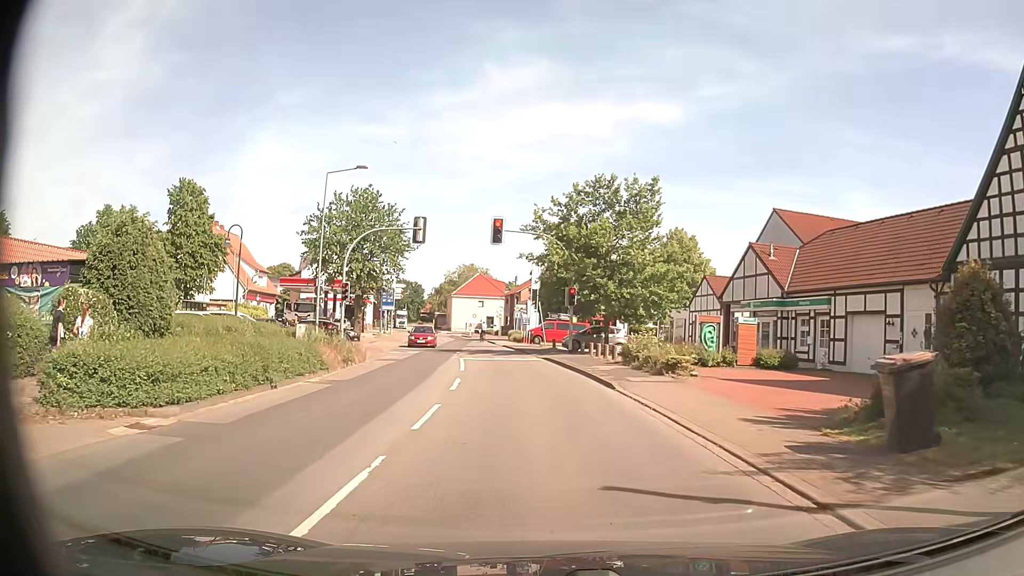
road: secondary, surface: asphalt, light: Day
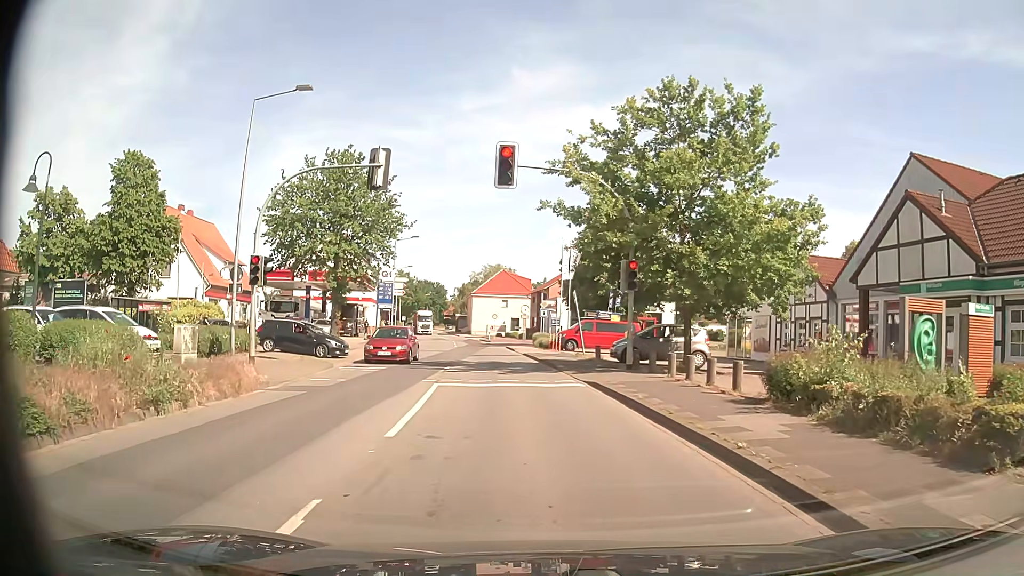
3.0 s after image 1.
(-0.2, +13.4) m; -2°
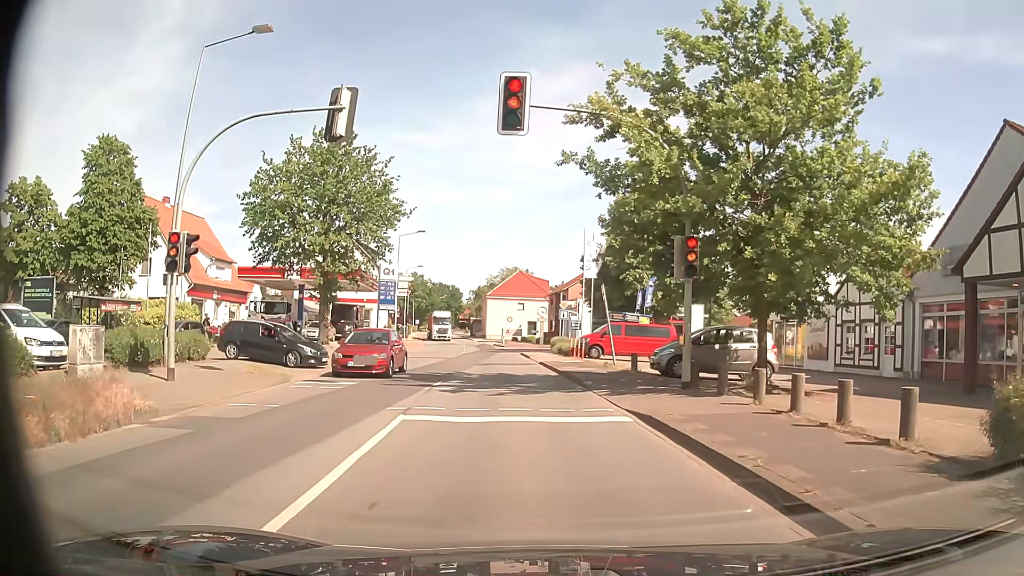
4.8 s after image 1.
(-0.1, +5.8) m; -1°
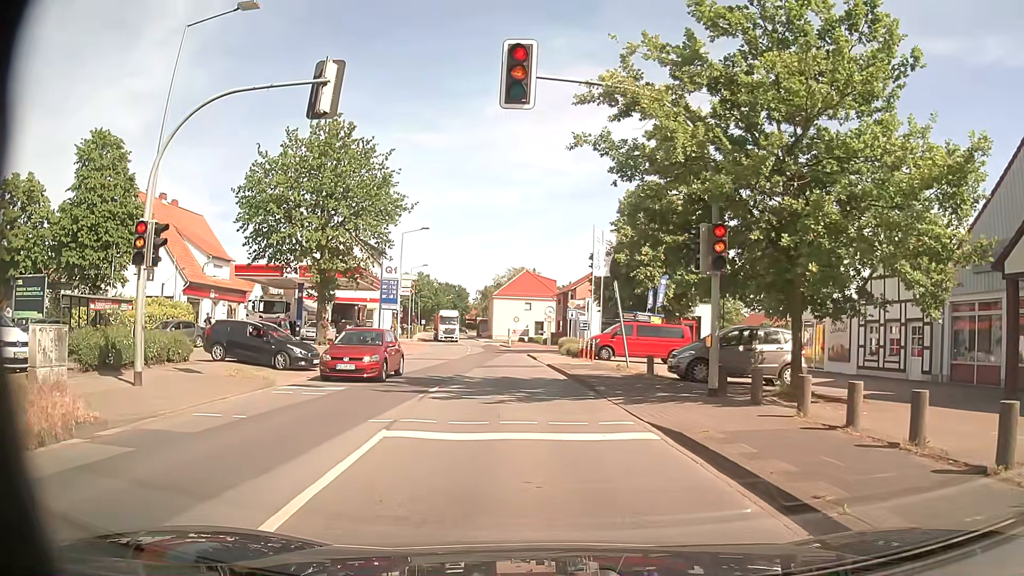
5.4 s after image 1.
(0.0, +1.7) m; -1°
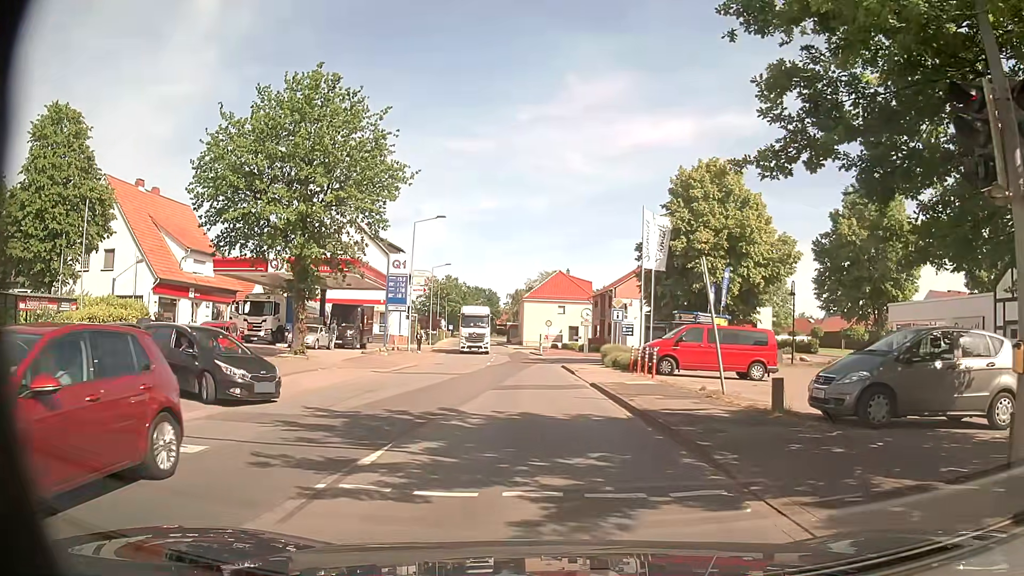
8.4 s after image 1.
(-0.3, +8.3) m; -3°
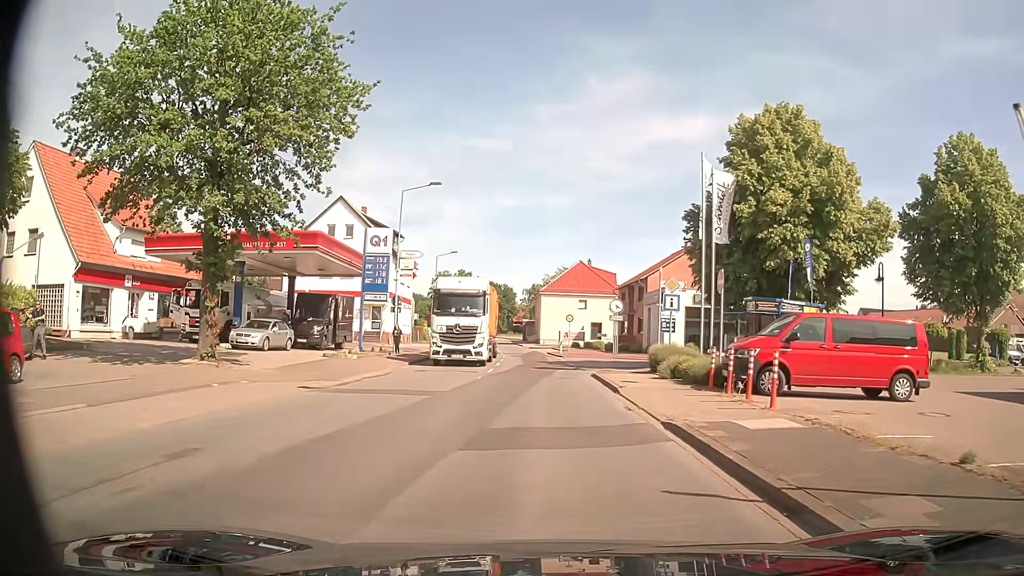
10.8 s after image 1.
(-0.1, +10.1) m; -1°
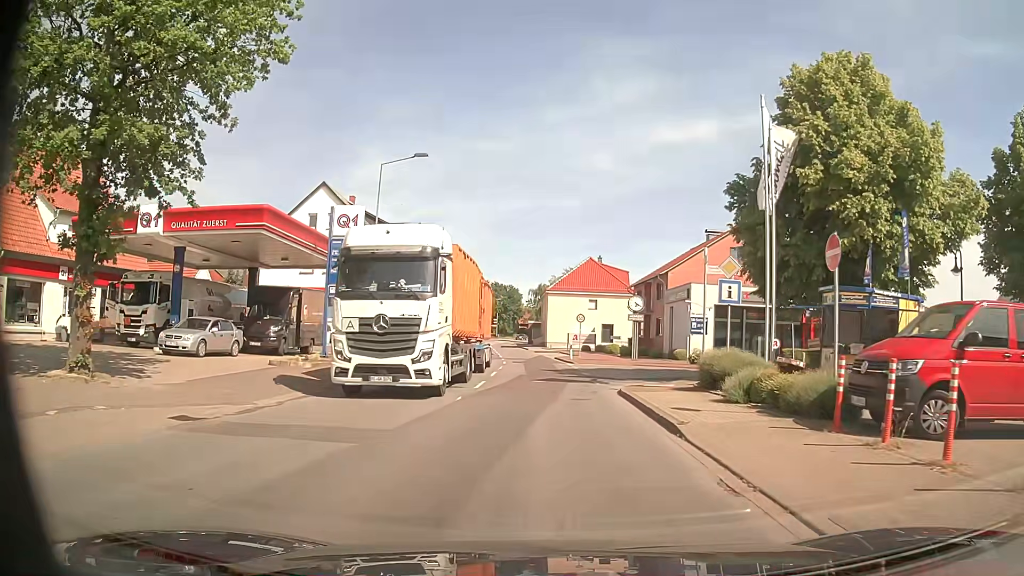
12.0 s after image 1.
(-0.1, +6.8) m; -1°
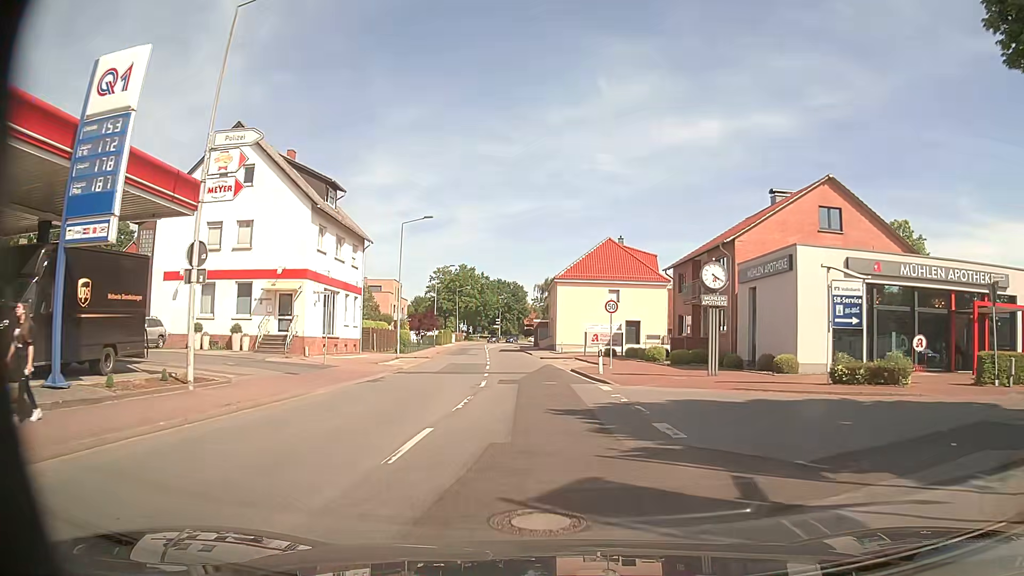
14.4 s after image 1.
(0.0, +17.3) m; -1°
(0, +10) (0, +20) (-1, +30) (-1, +40) (-2, +50) (-3, +60) (-3, +70) (-4, +80) (-4, +90) (-5, +100) m
